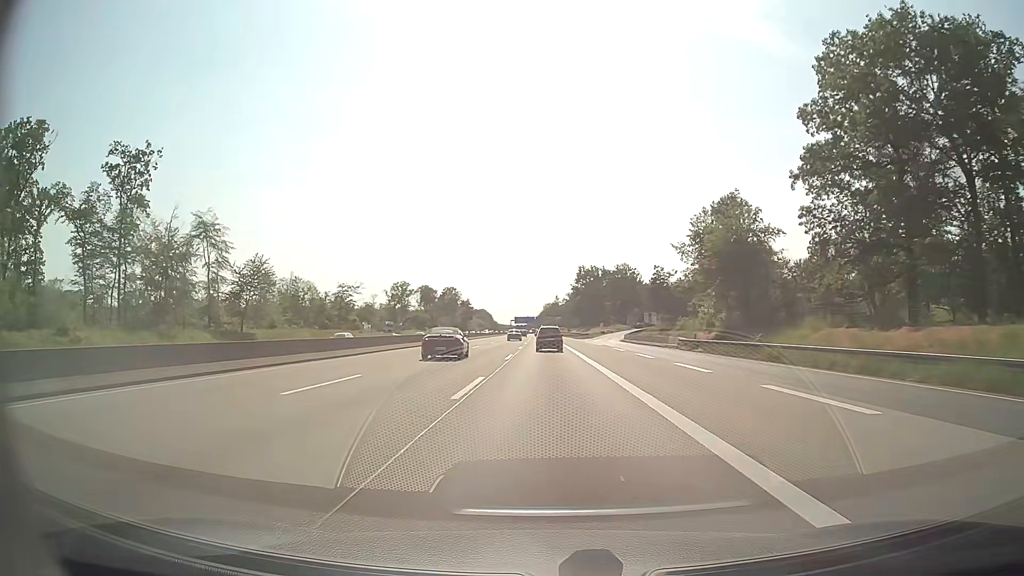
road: motorway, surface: asphalt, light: Day
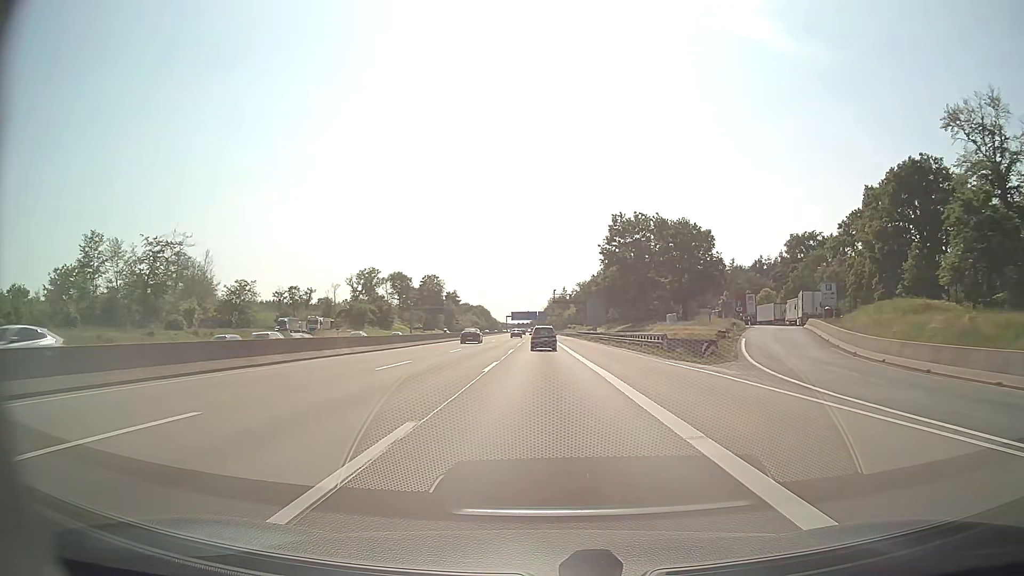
(0.0, +82.3) m; 0°
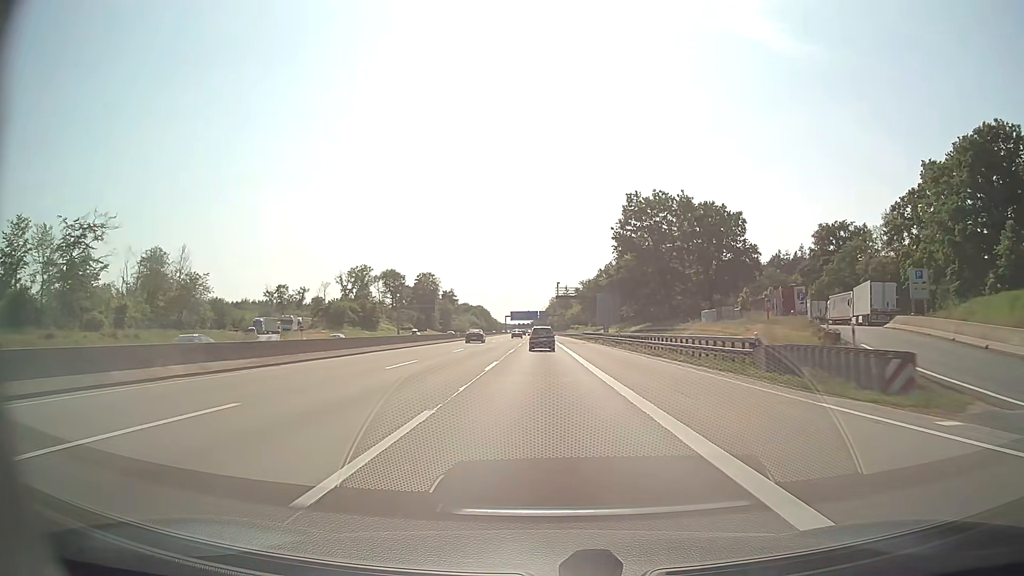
(-0.1, +16.6) m; 0°
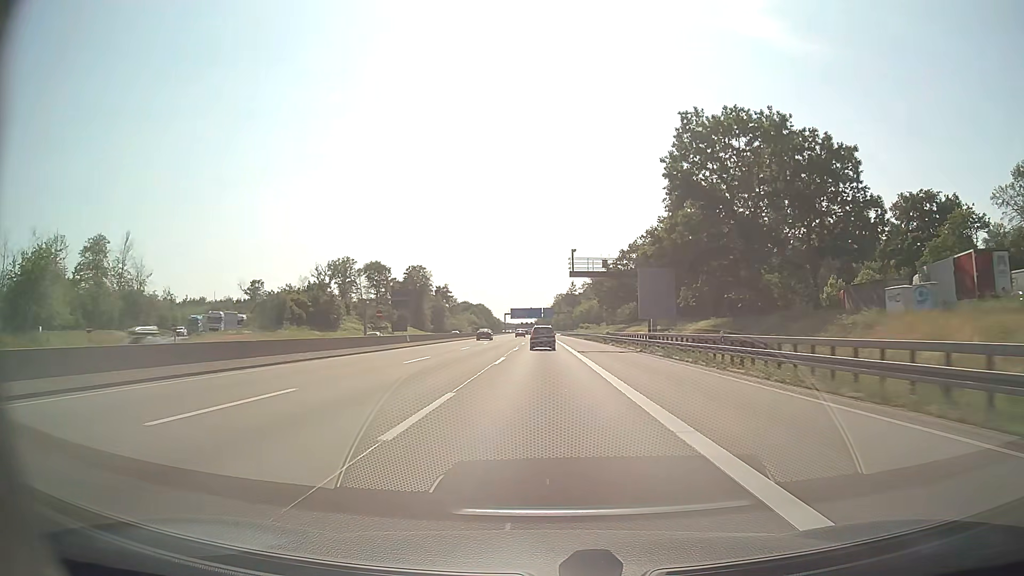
(0.0, +33.4) m; 0°
(0, +10) (0, +20) (0, +30) (0, +40) (0, +50) (0, +60) (0, +70) (0, +80) (0, +90) (0, +100) m
